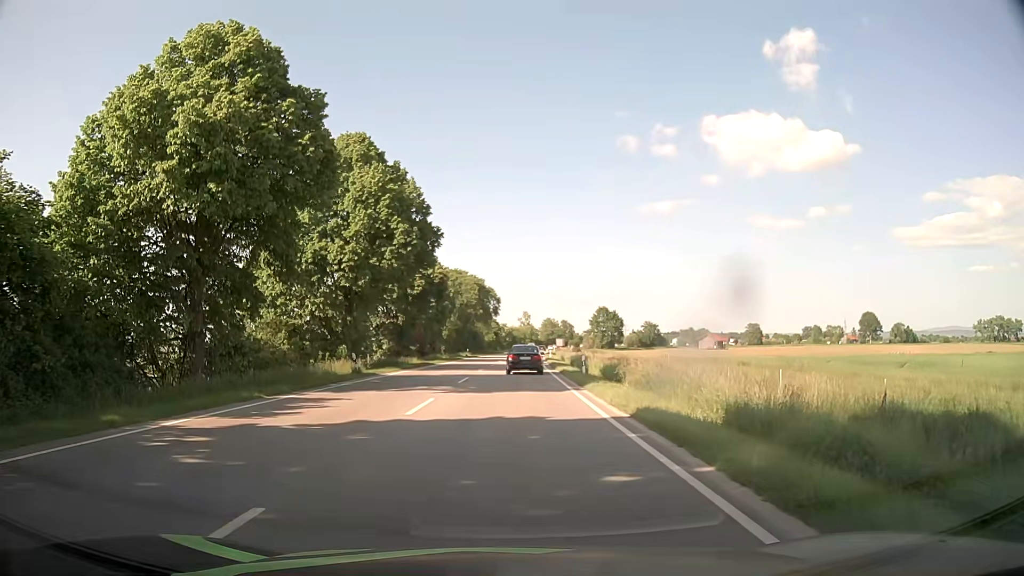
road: primary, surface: asphalt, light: Day
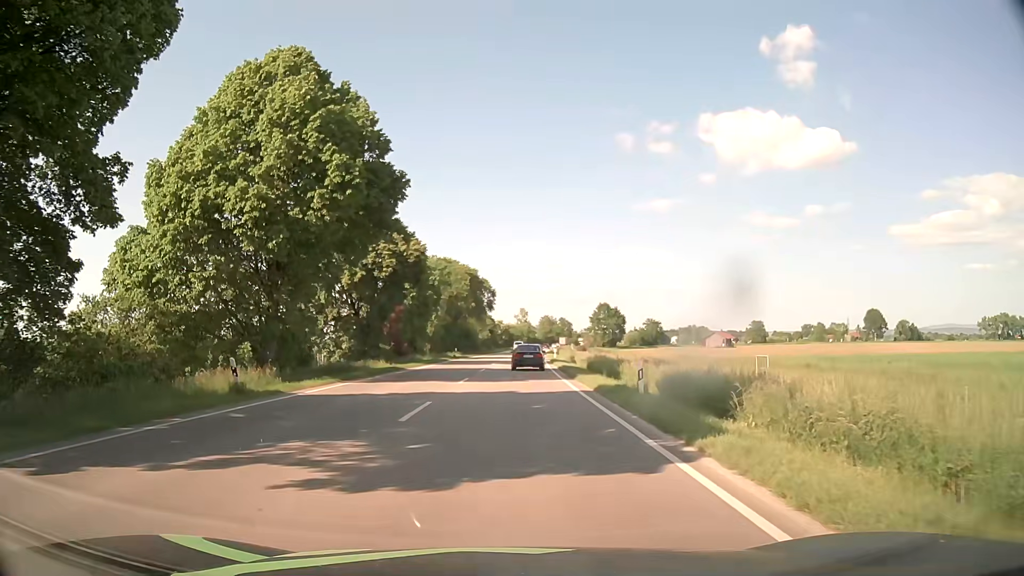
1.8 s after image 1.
(0.0, +13.4) m; 0°
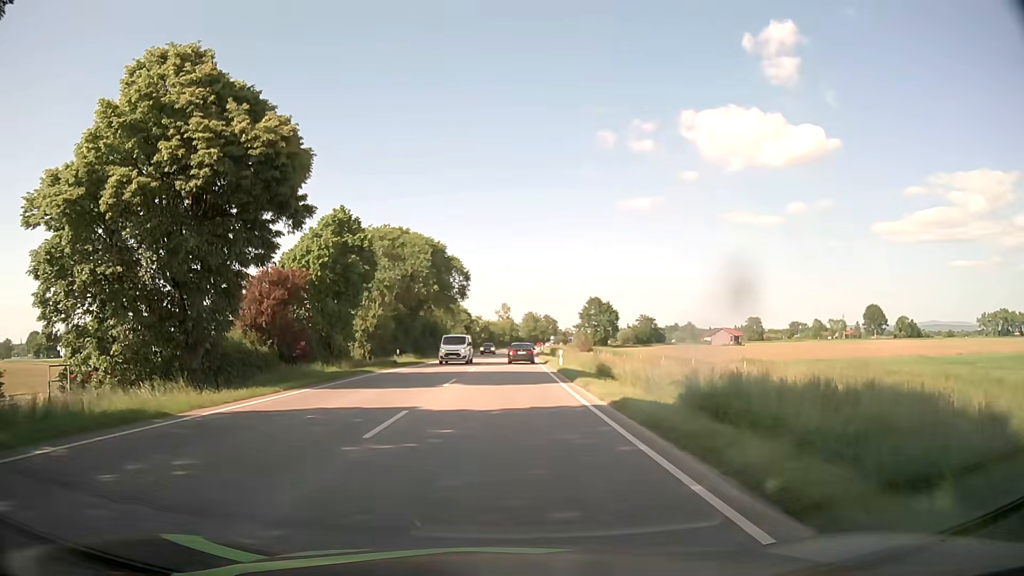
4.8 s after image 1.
(+0.3, +26.1) m; +2°
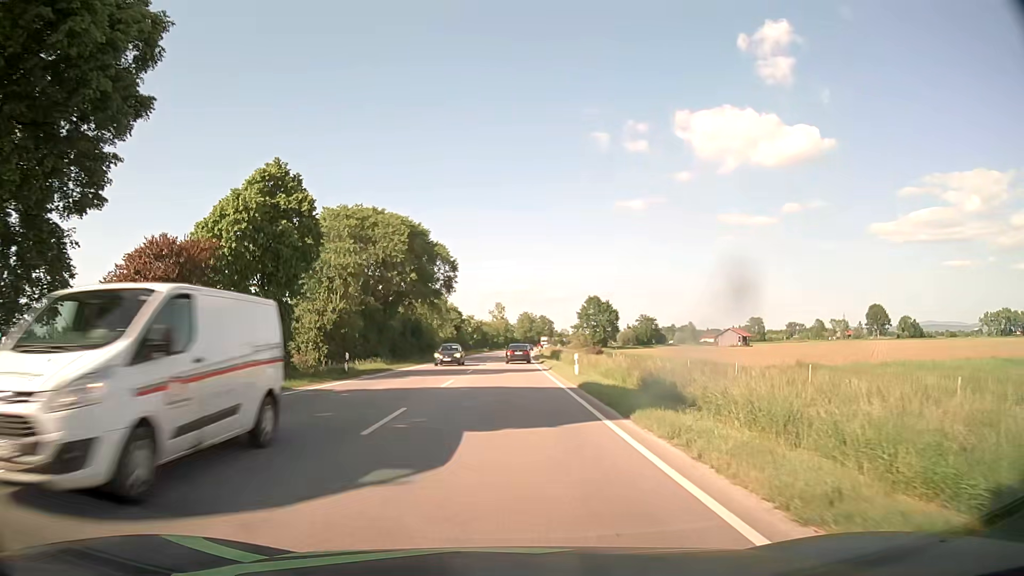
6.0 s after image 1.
(-0.1, +11.8) m; 0°
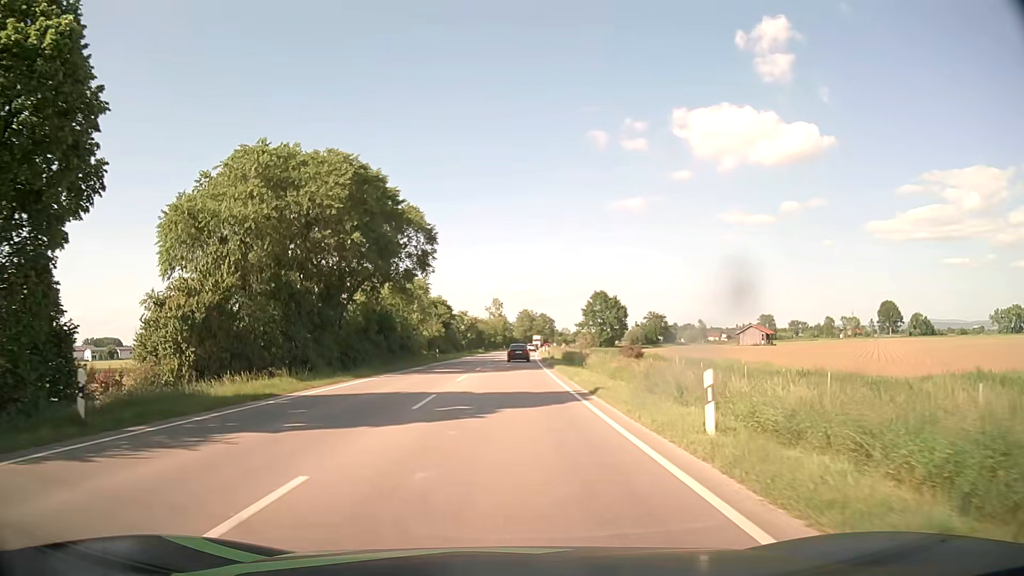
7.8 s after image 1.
(0.0, +19.1) m; 0°
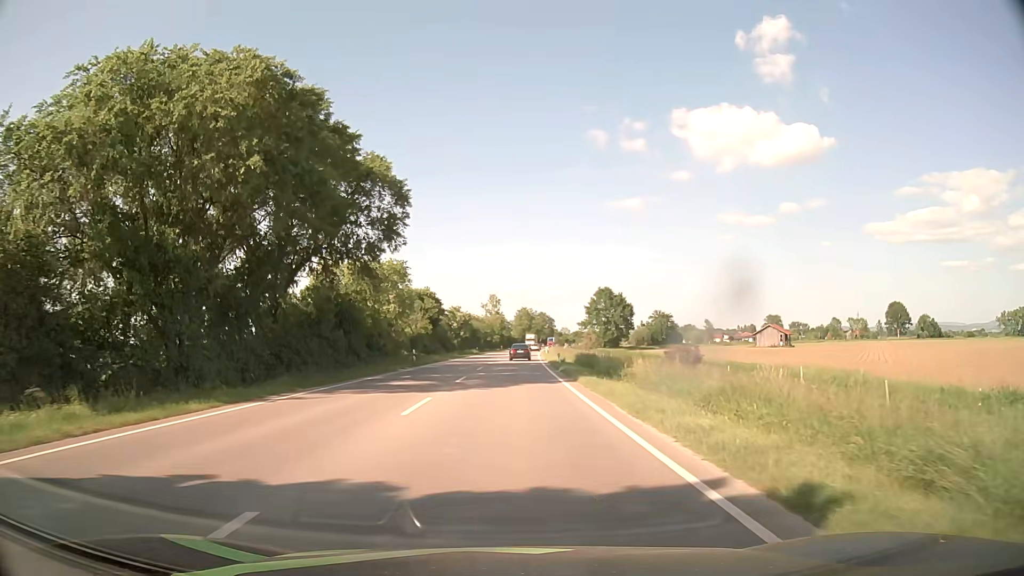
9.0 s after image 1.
(0.0, +13.6) m; 0°
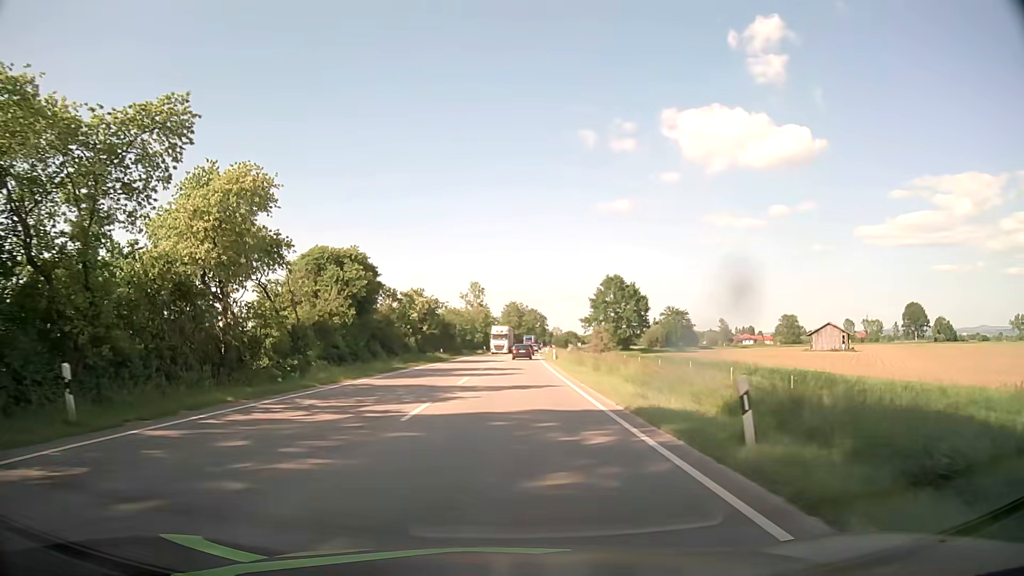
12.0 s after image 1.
(+0.3, +37.0) m; +1°
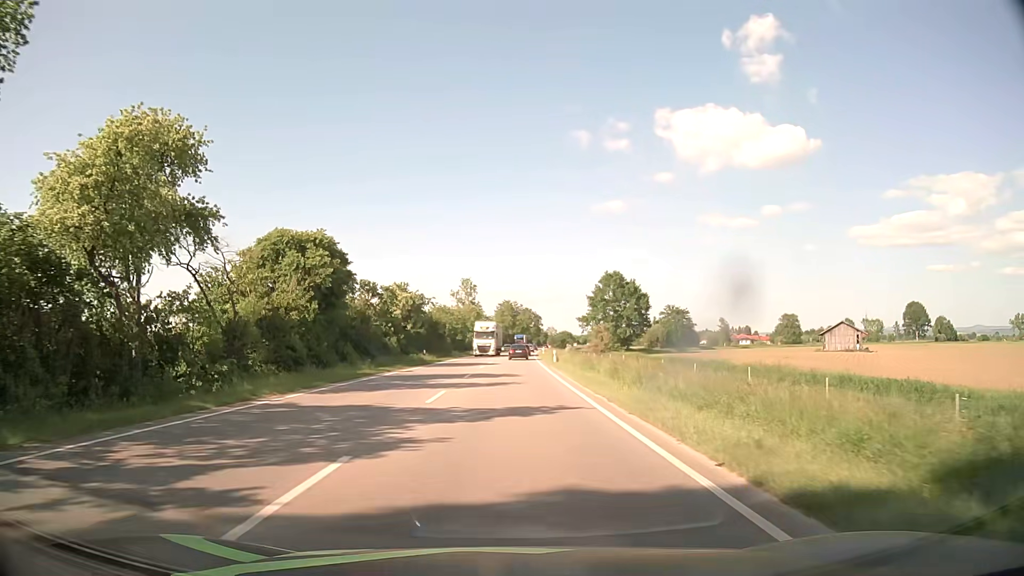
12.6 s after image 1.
(0.0, +7.9) m; 0°
(0, +10) (0, +20) (+1, +30) (+1, +40) (+1, +50) (+1, +60) (+2, +70) (+2, +80) (+2, +90) (+3, +100) m
